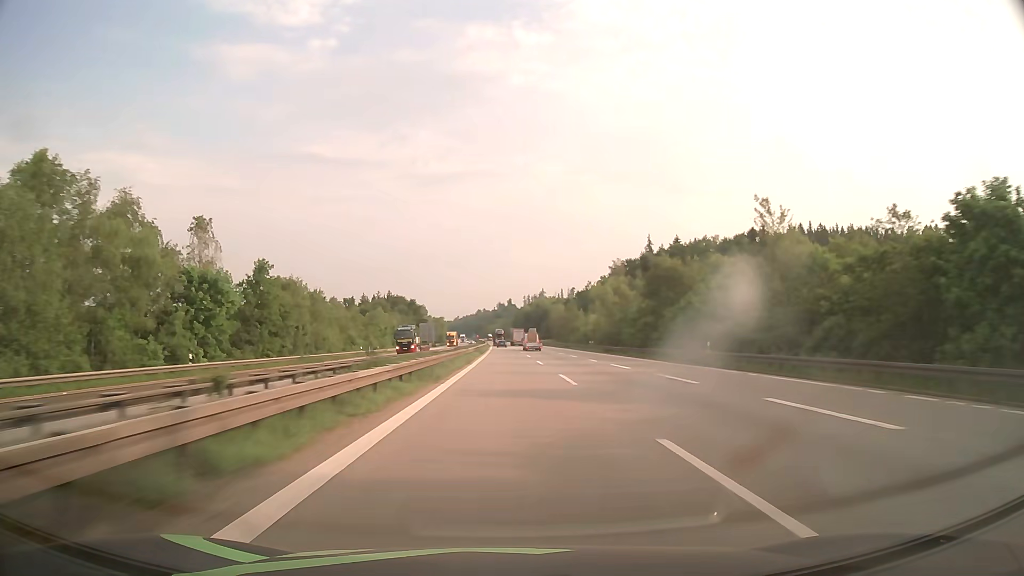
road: motorway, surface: asphalt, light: Day
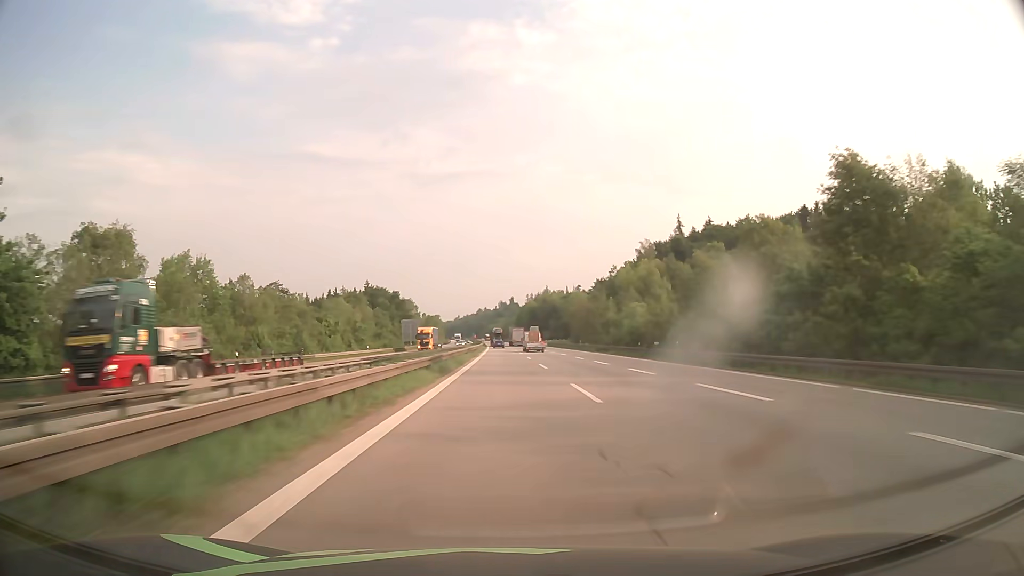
(-0.1, +42.0) m; 0°
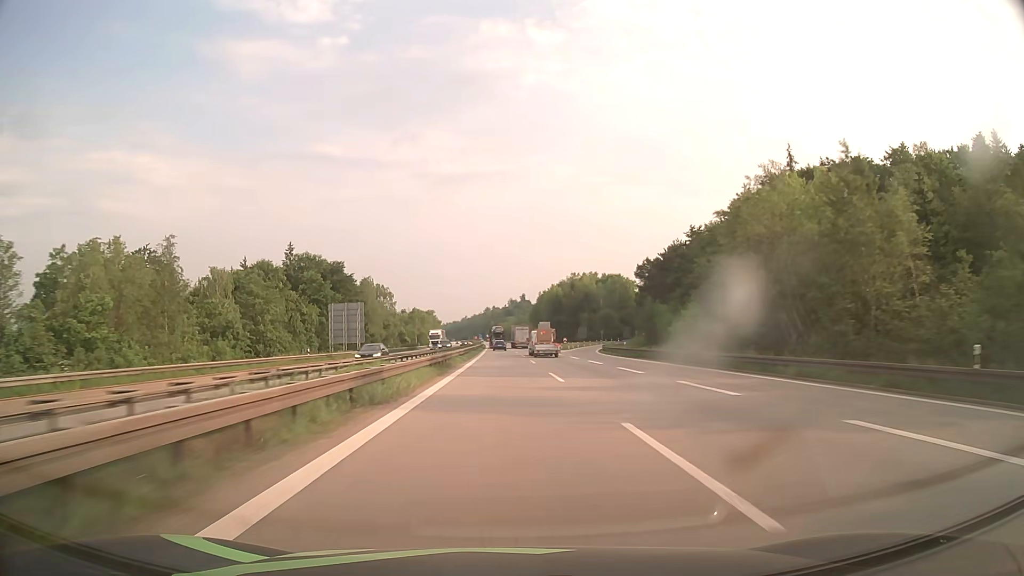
(-0.7, +81.7) m; -1°
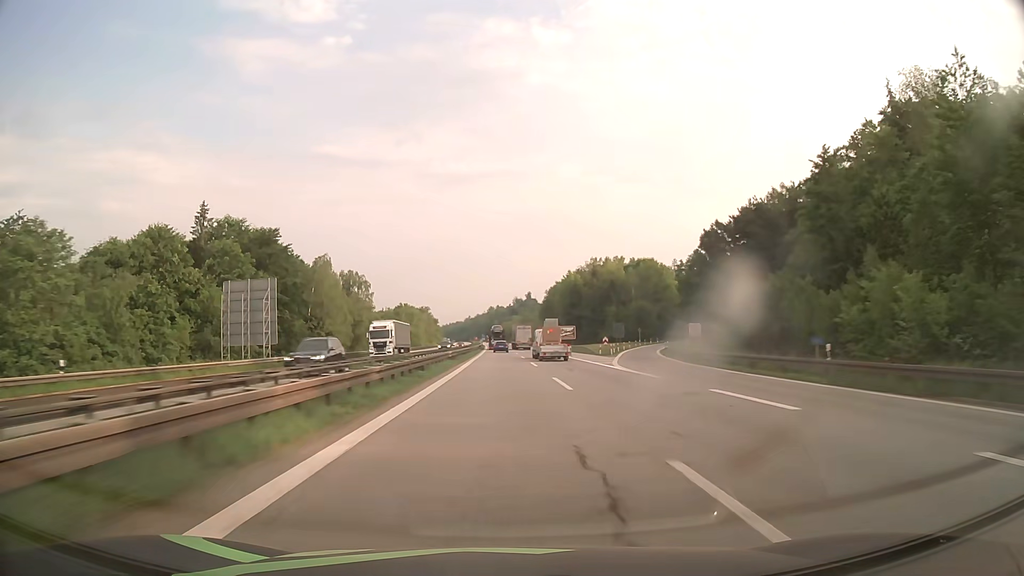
(-0.1, +39.6) m; 0°
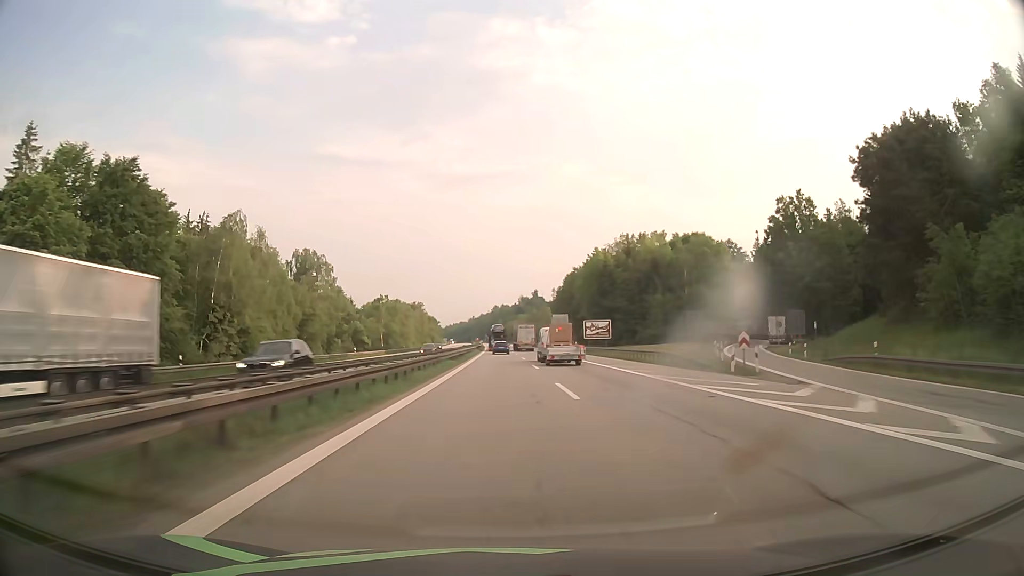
(-0.1, +38.6) m; 0°
(0, +10) (0, +20) (0, +30) (0, +40) (0, +50) (0, +60) (0, +70) (-1, +80) (-1, +90) (-1, +100) m
